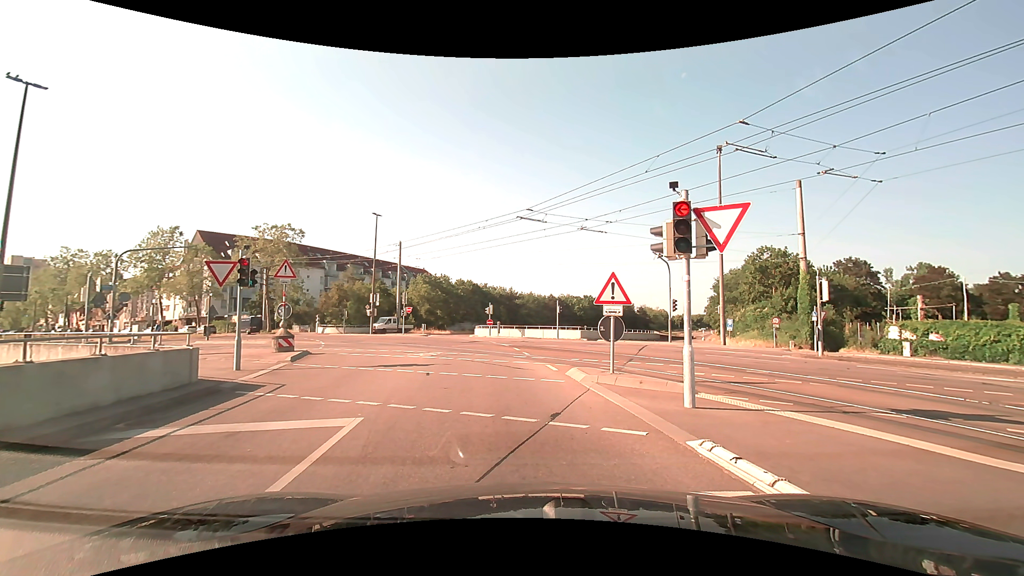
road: tertiary_link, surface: asphalt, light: Day
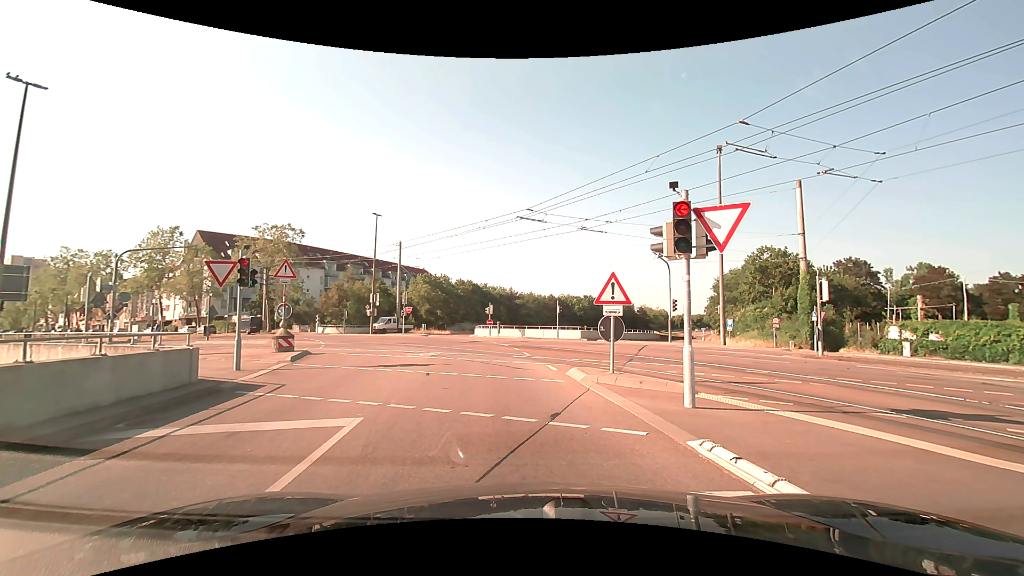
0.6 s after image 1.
(0.0, 0.0) m; 0°
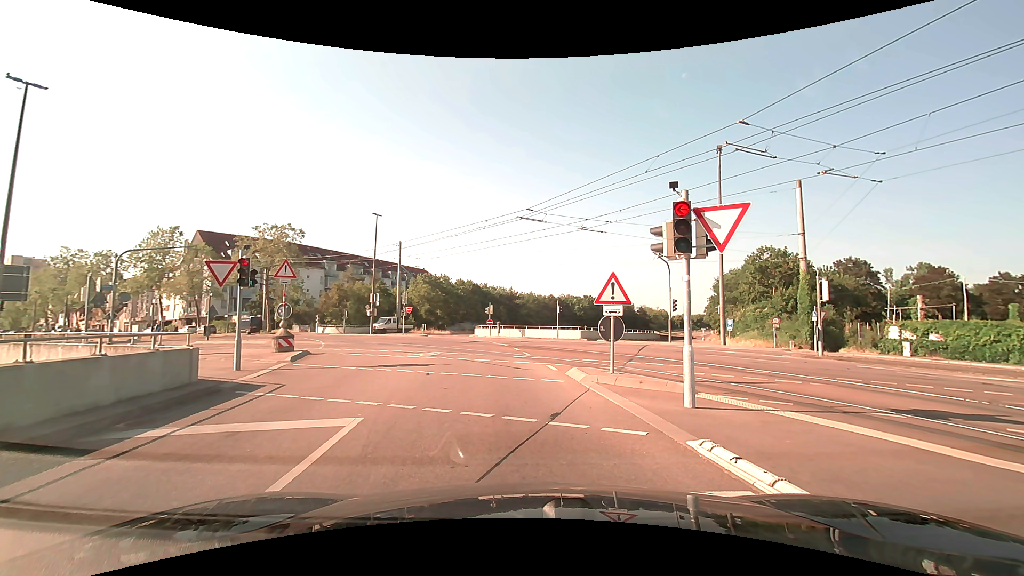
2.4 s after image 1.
(0.0, 0.0) m; 0°
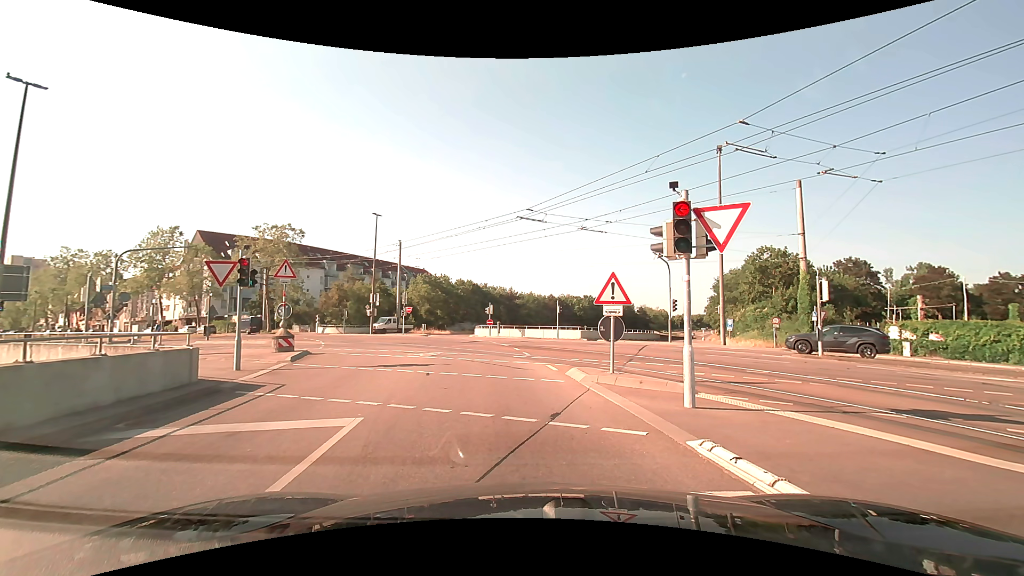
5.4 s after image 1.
(0.0, 0.0) m; 0°
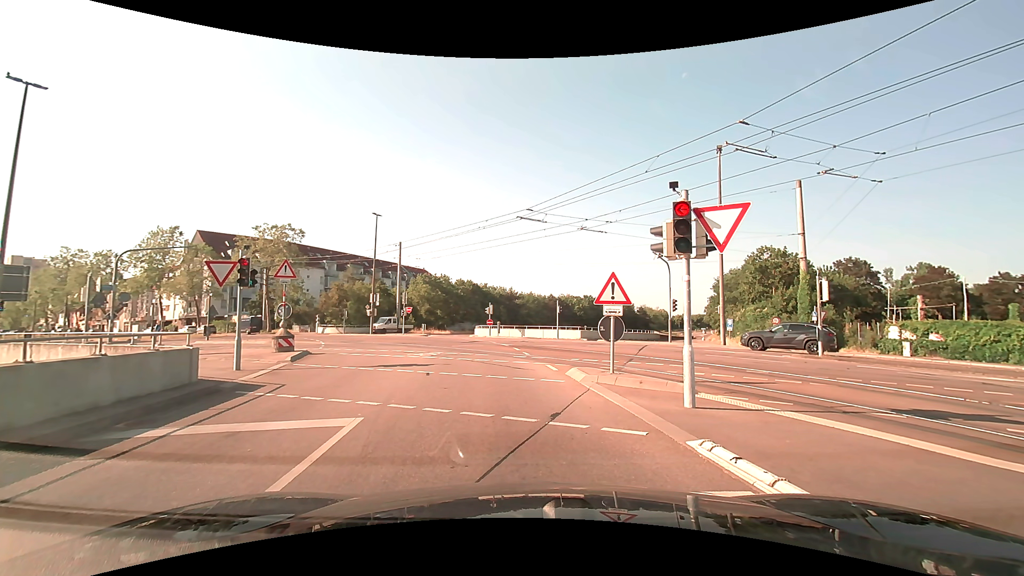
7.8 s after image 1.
(0.0, 0.0) m; 0°
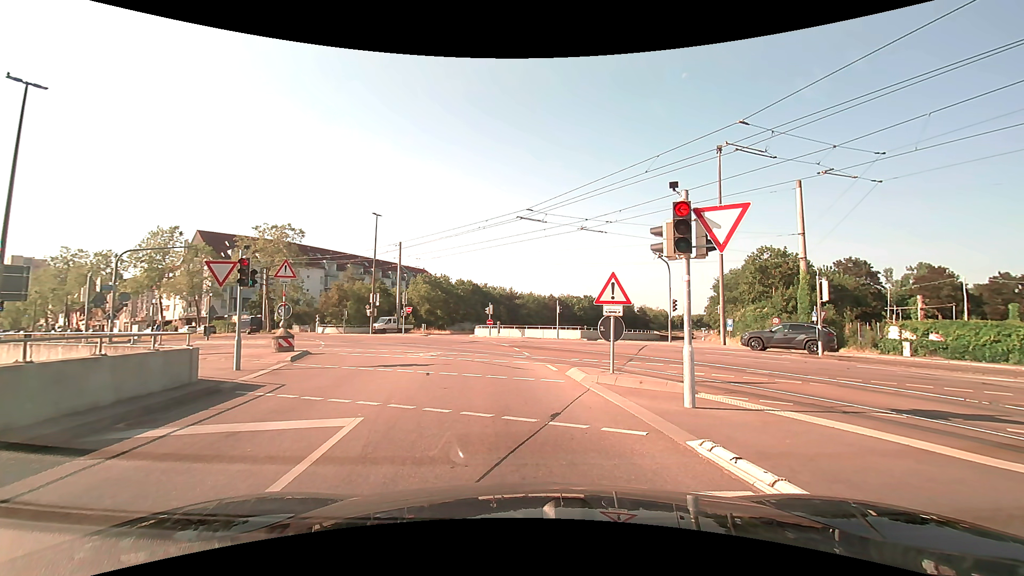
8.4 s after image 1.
(0.0, 0.0) m; 0°
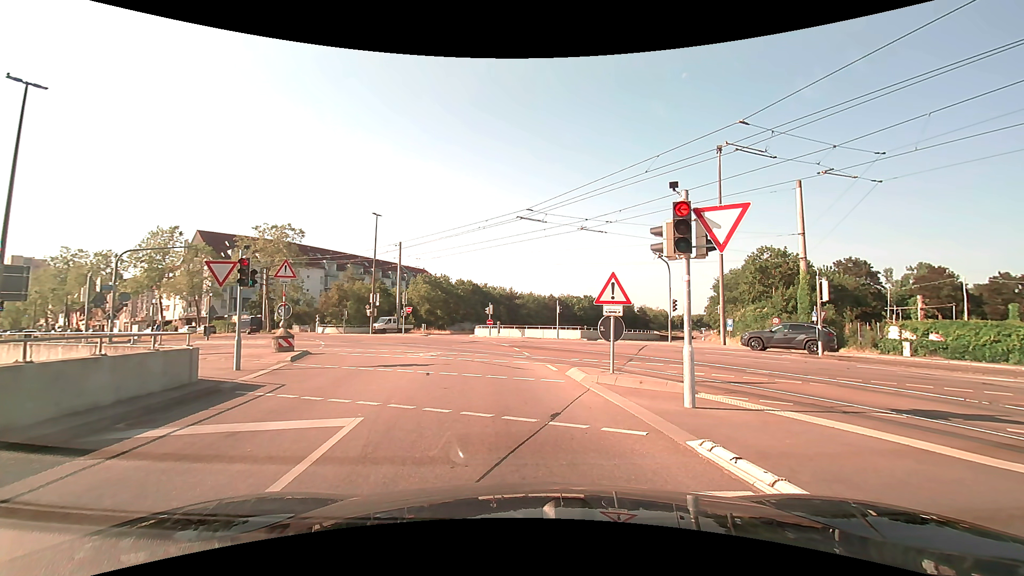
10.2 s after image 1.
(0.0, 0.0) m; 0°
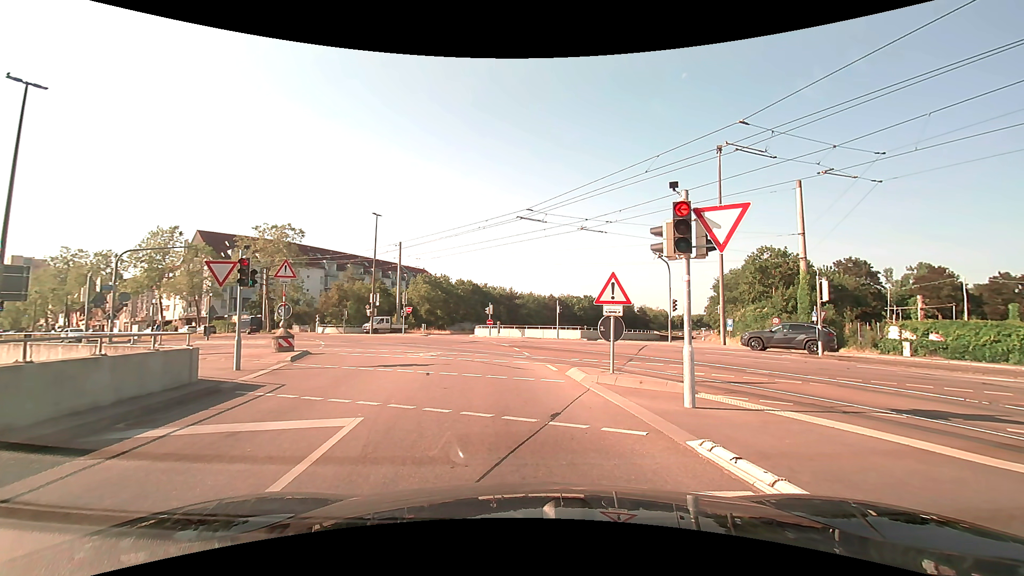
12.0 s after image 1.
(0.0, 0.0) m; 0°
(-1, +10) (-2, +20) (-5, +30) (-9, +39) (-15, +47) (-22, +53) (-31, +59) (-39, +65) (-47, +70) (-56, +76) m
